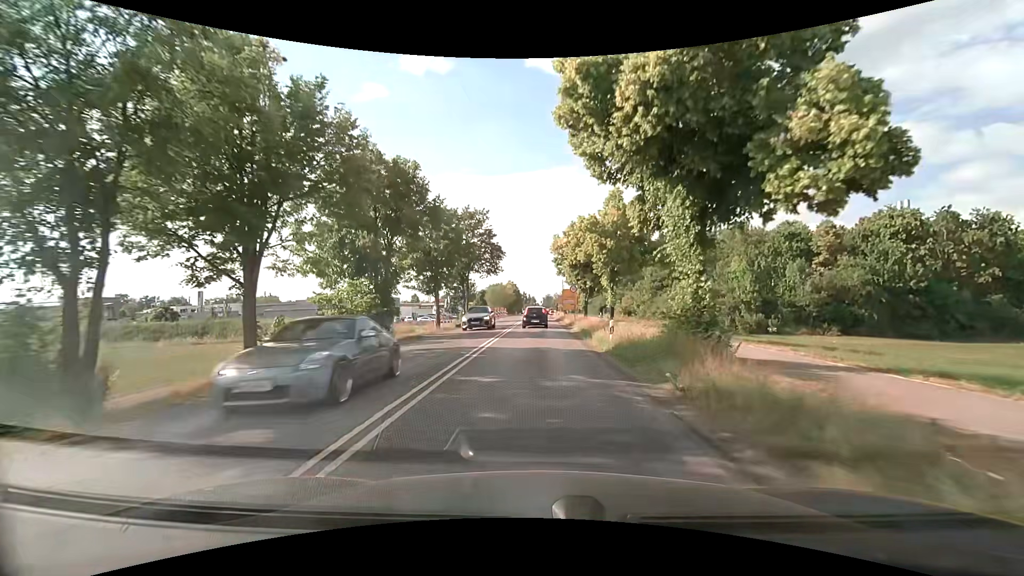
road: secondary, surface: asphalt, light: Day
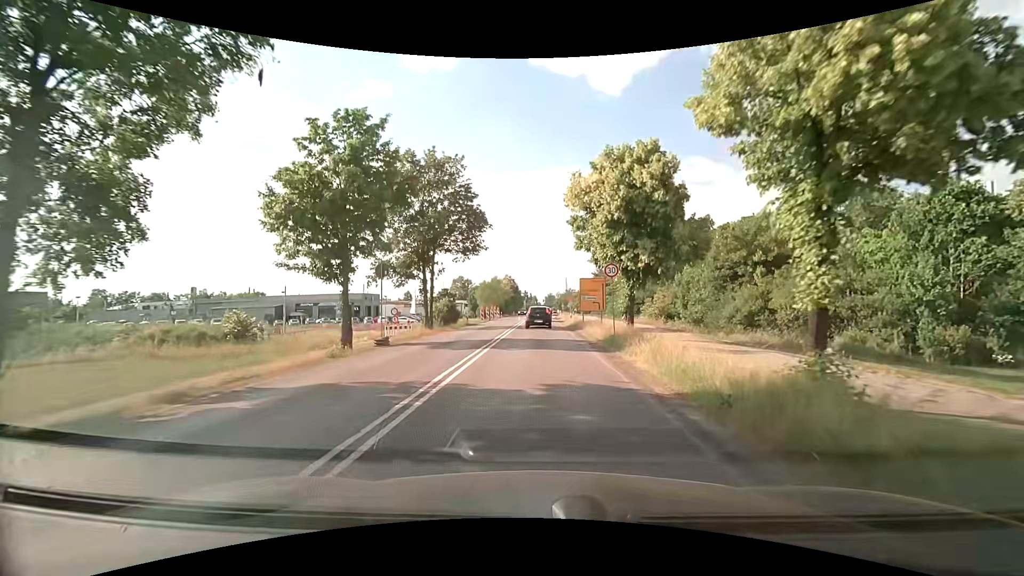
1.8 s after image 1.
(-0.2, +19.8) m; -1°
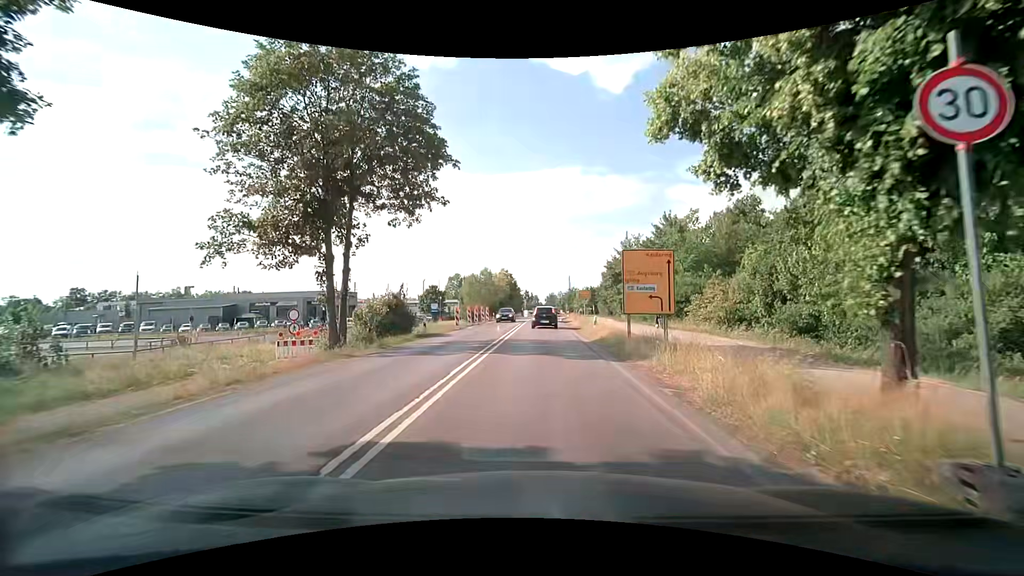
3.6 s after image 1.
(0.0, +16.6) m; 0°
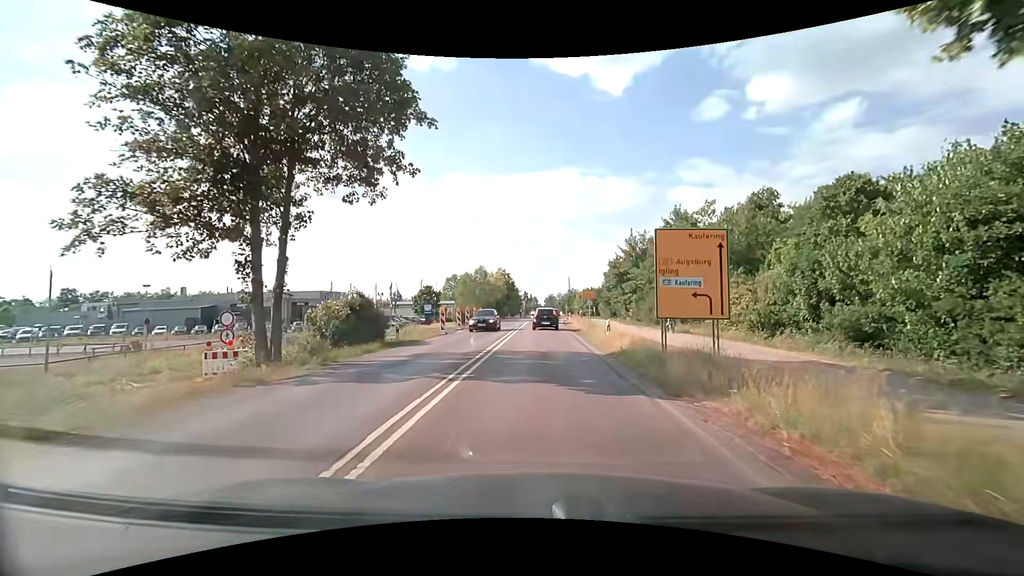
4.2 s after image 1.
(0.0, +4.9) m; 0°
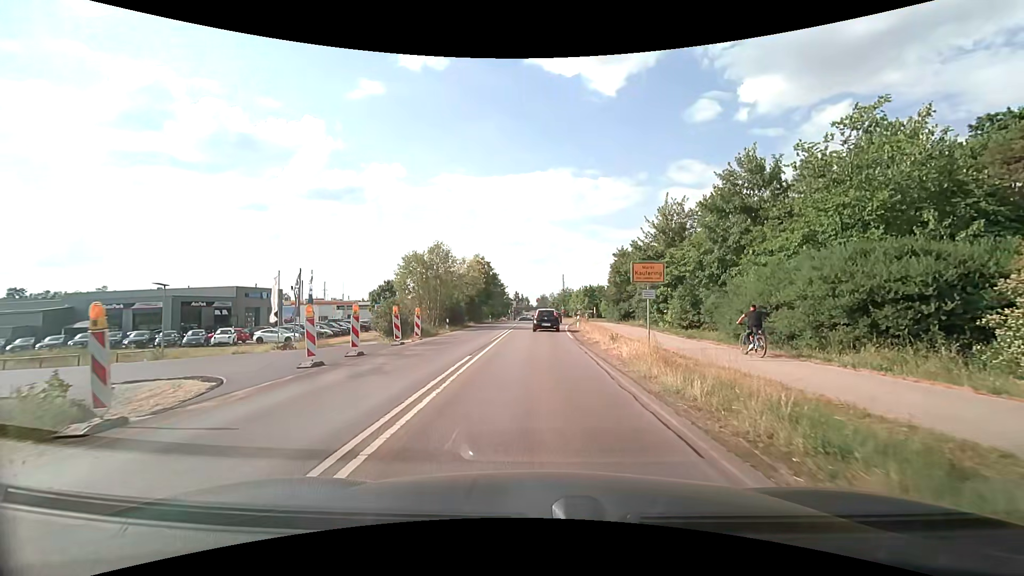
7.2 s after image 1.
(+0.3, +23.0) m; +1°
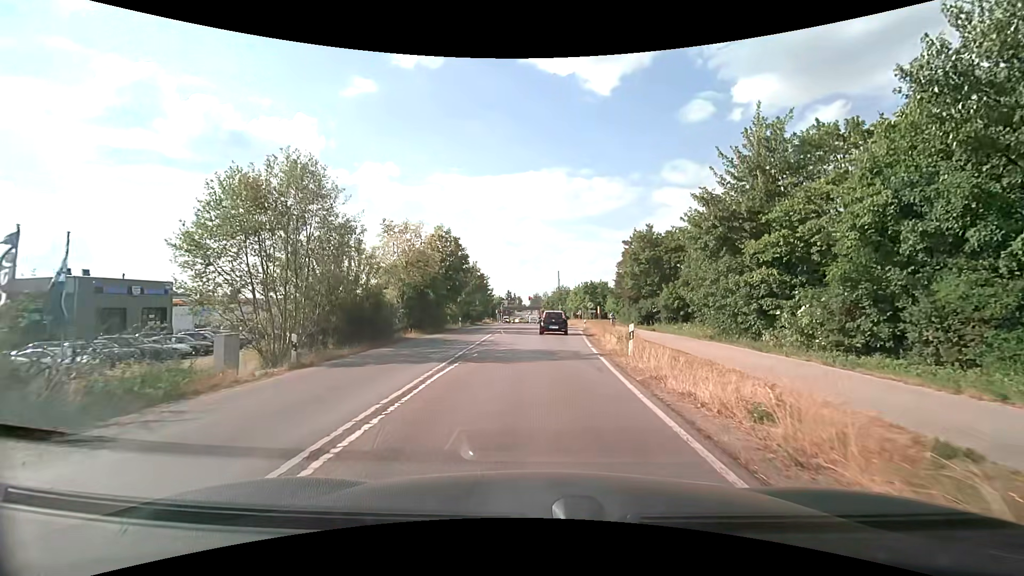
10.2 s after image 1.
(+0.1, +22.7) m; +1°
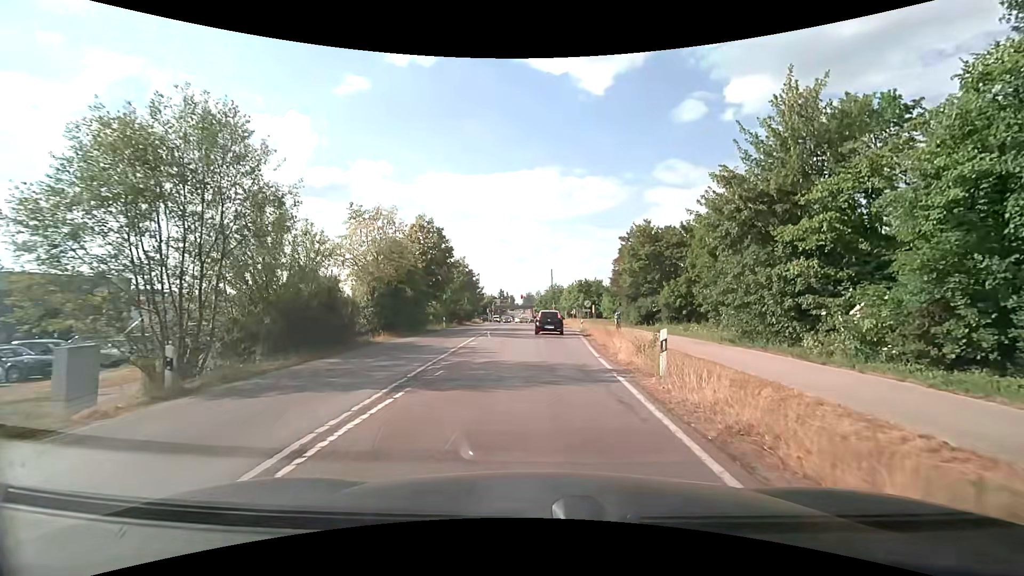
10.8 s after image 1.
(0.0, +4.5) m; +1°
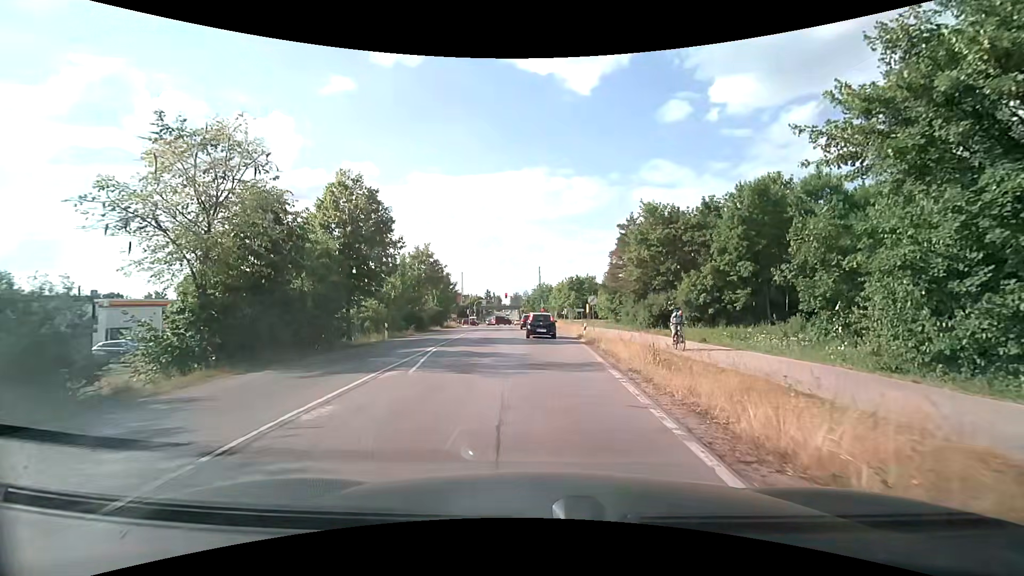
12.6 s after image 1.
(+0.2, +13.5) m; +3°
(0, +10) (0, +20) (0, +30) (-1, +40) (-1, +50) (-2, +60) (-3, +70) (-4, +80) (-5, +90) (-6, +100) m
